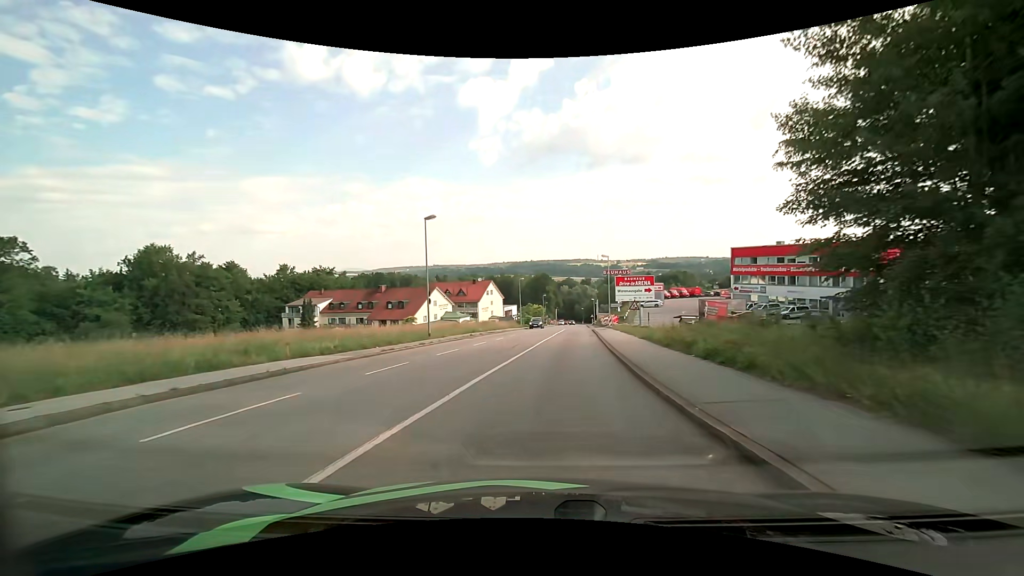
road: tertiary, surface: asphalt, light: Day
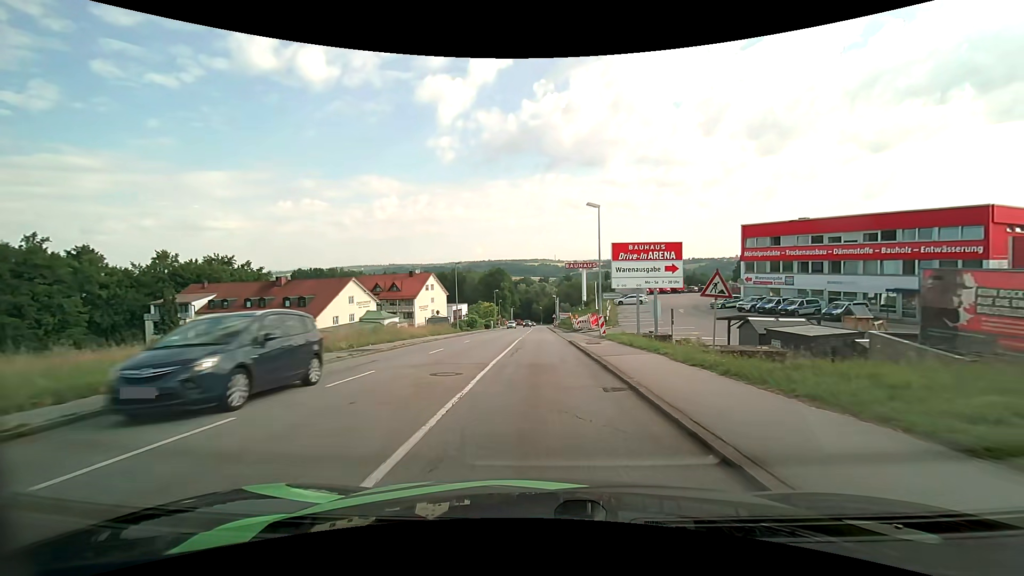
(+1.4, +25.3) m; +5°
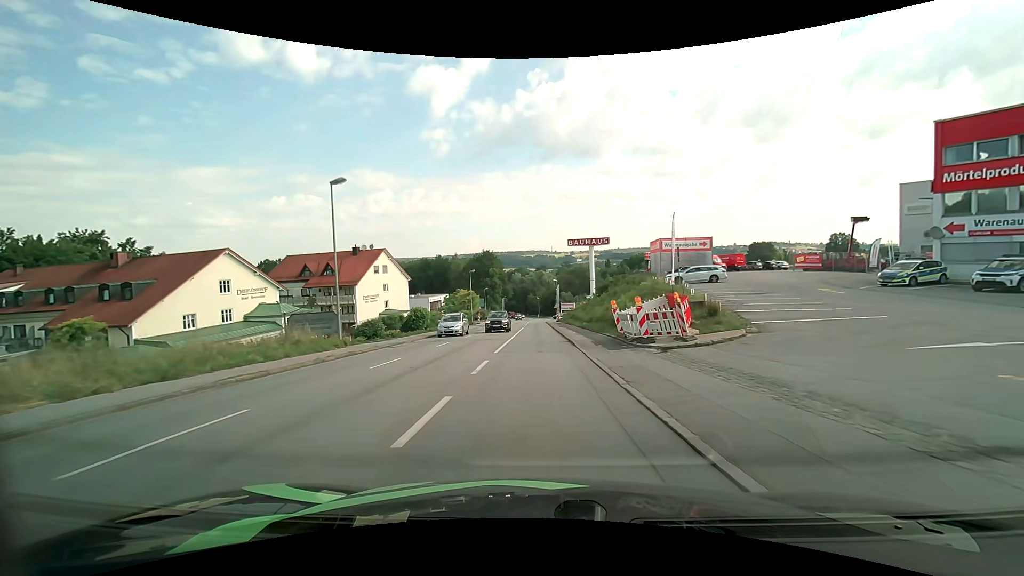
(+0.1, +33.4) m; 0°
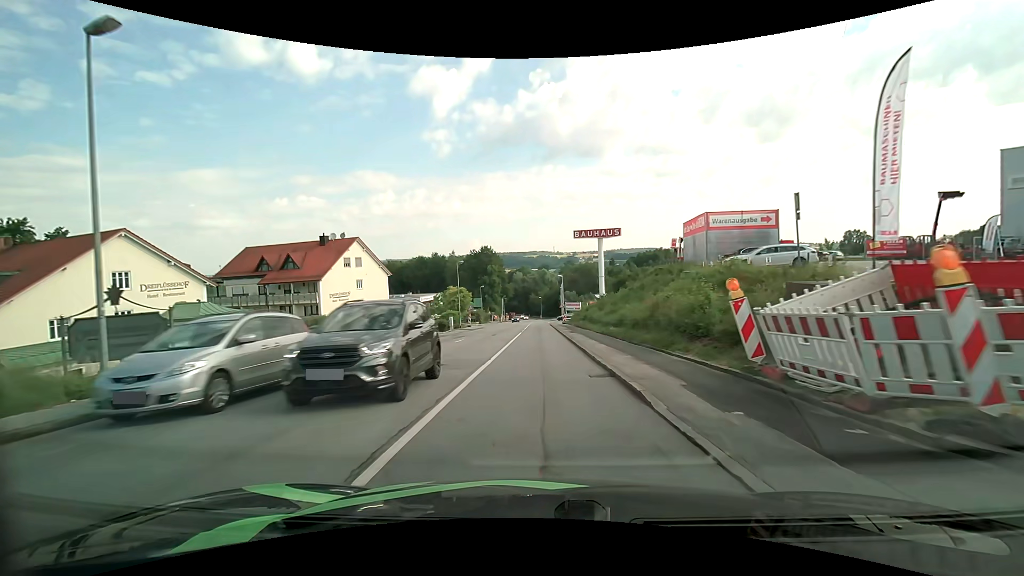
(-0.1, +13.4) m; -1°
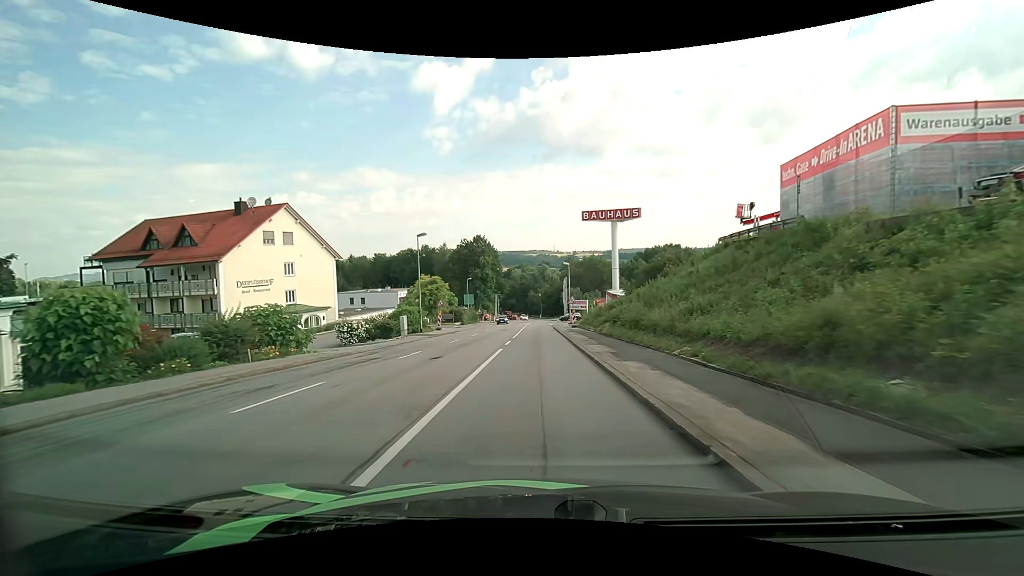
(+0.1, +19.8) m; 0°
(0, +10) (0, +20) (0, +30) (0, +40) (0, +50) (0, +60) (0, +70) (0, +80) (0, +90) (0, +100) m
